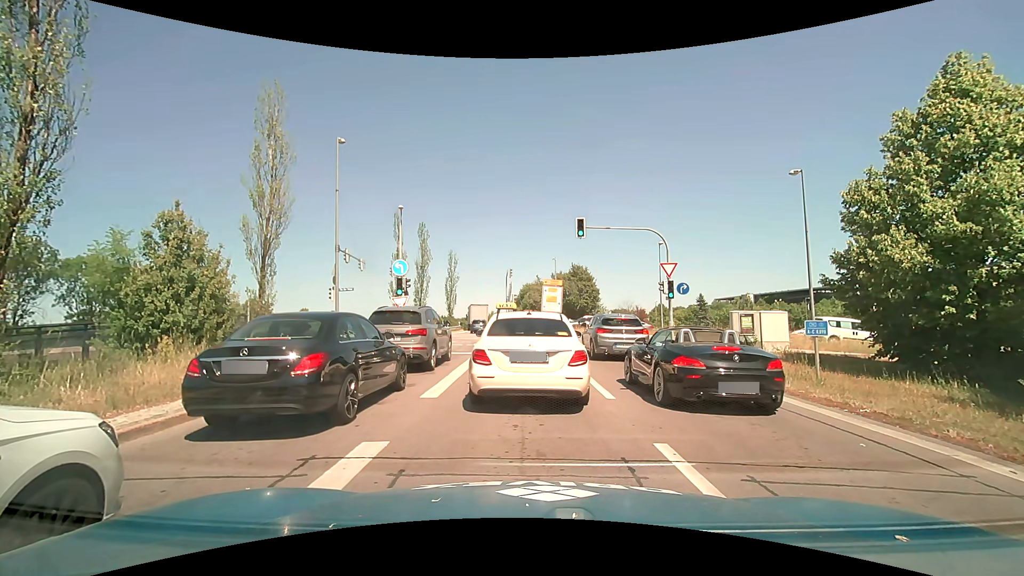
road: motorway_link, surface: asphalt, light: Day
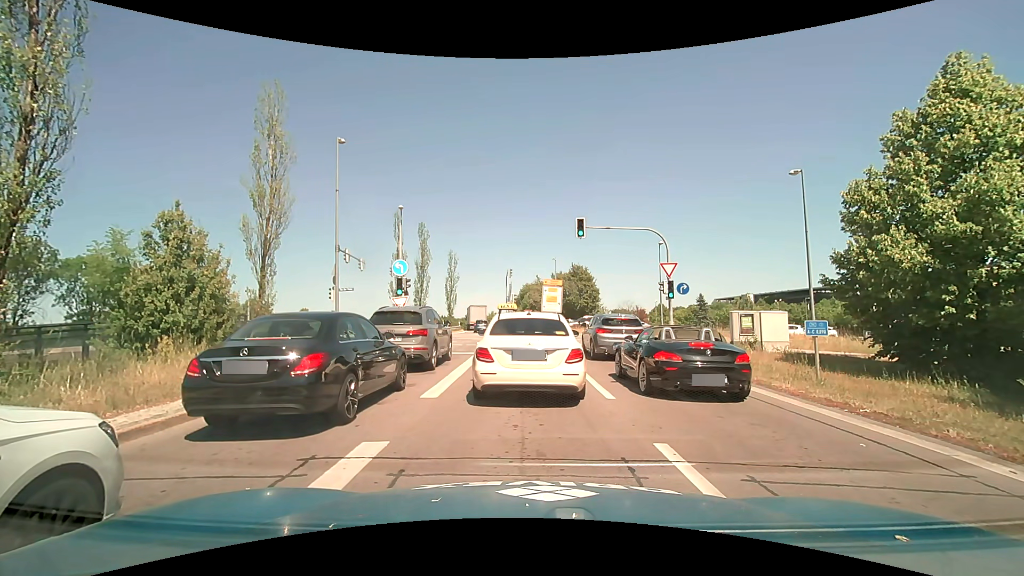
(0.0, 0.0) m; 0°
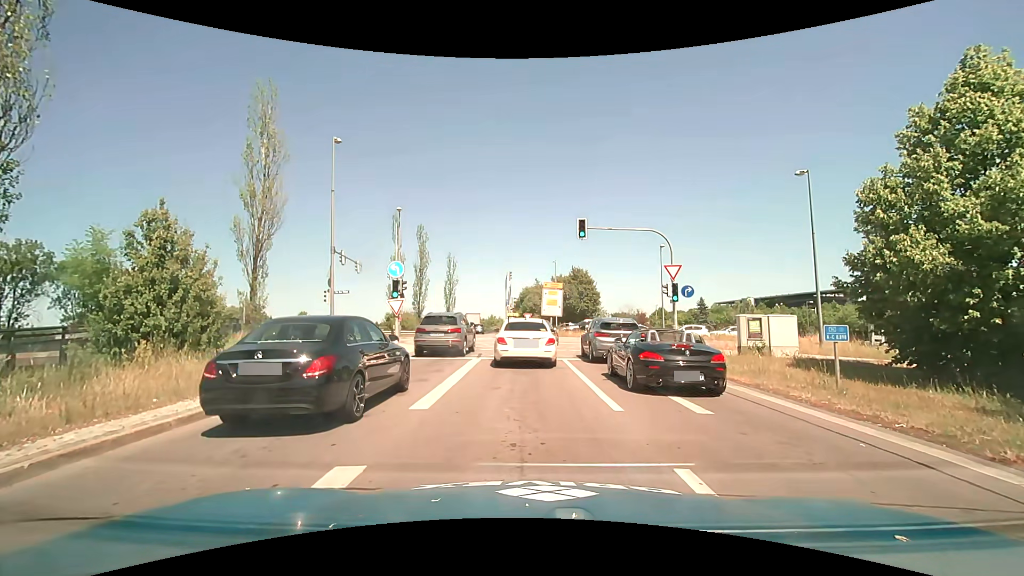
(0.0, +0.8) m; -2°
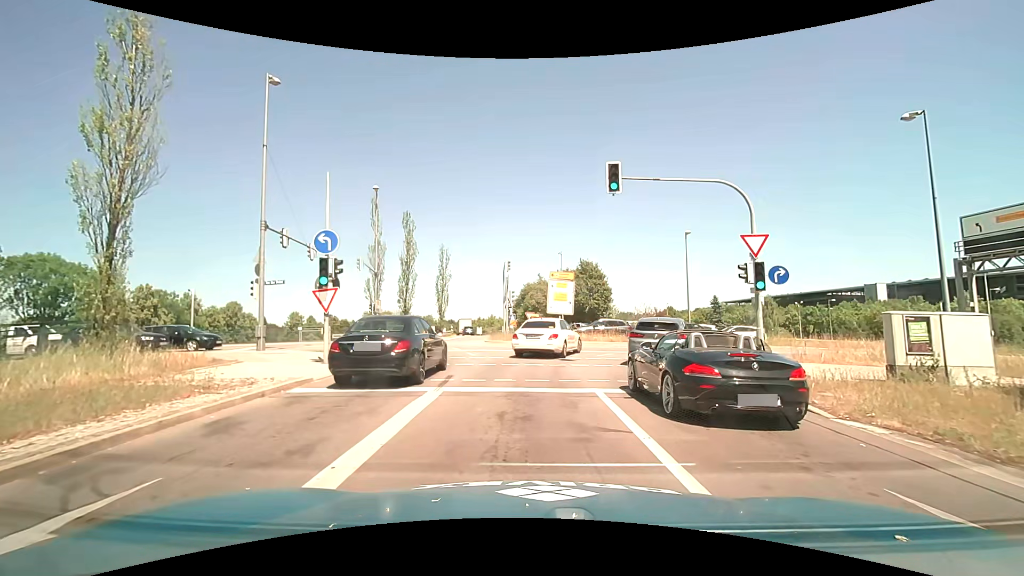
(+0.1, +8.6) m; +1°
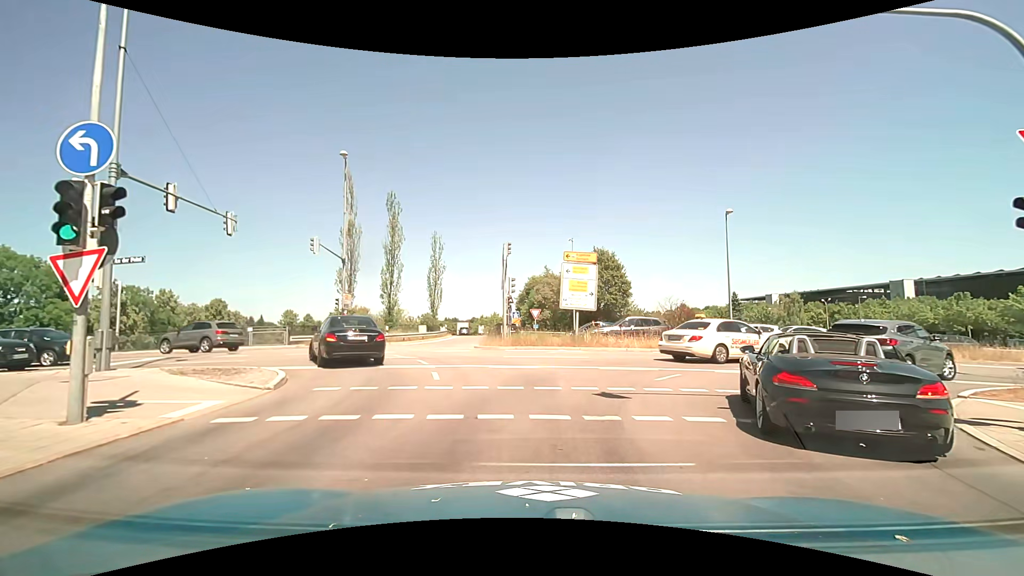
(-0.1, +8.3) m; -1°
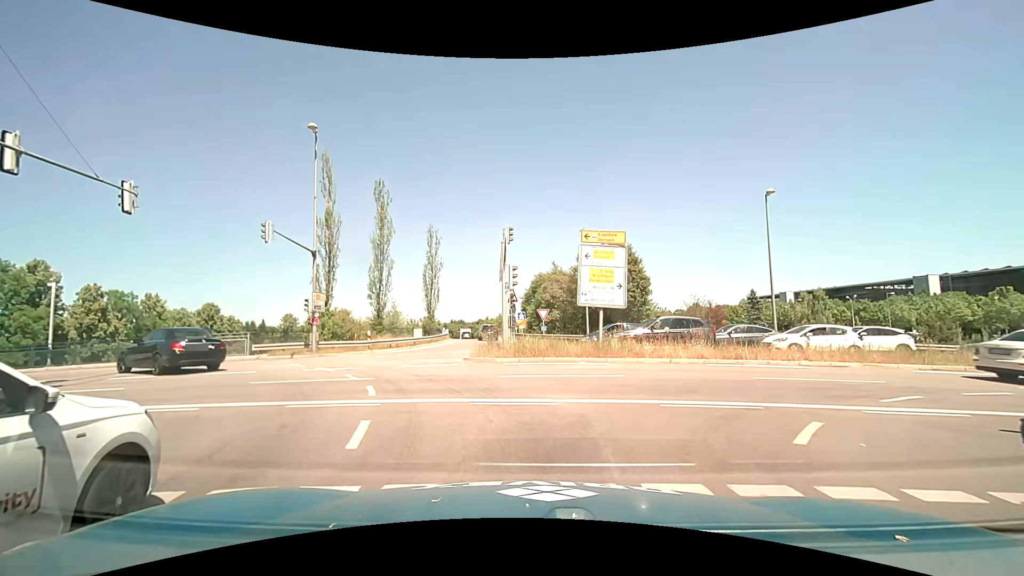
(0.0, +5.7) m; -1°
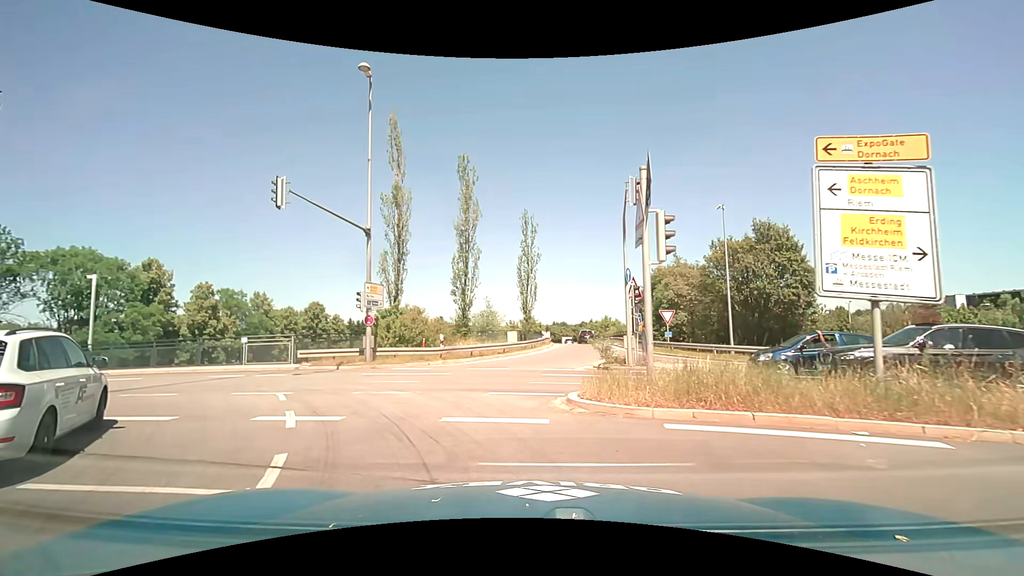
(-0.6, +8.4) m; -11°
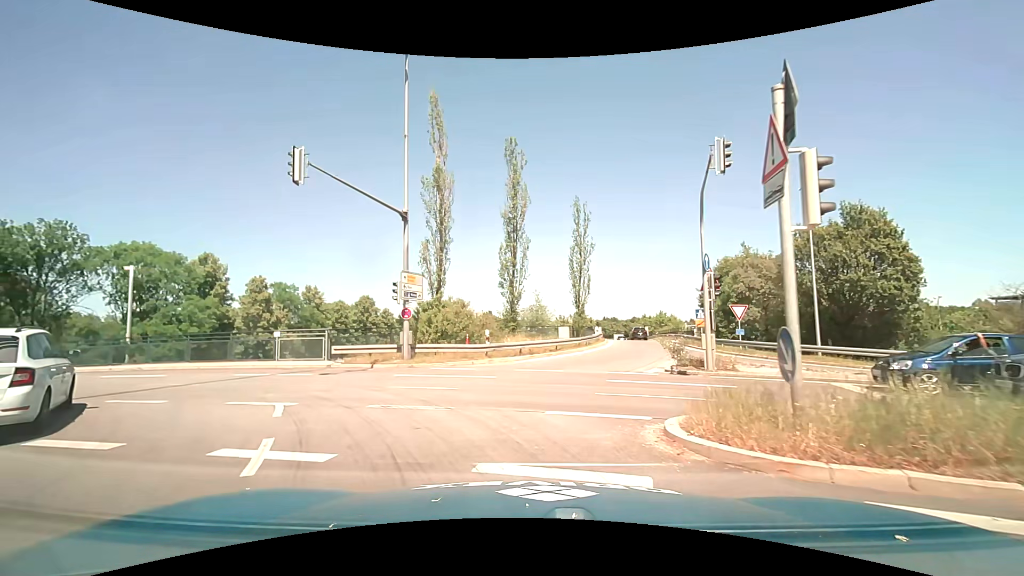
(-0.1, +2.6) m; -6°
